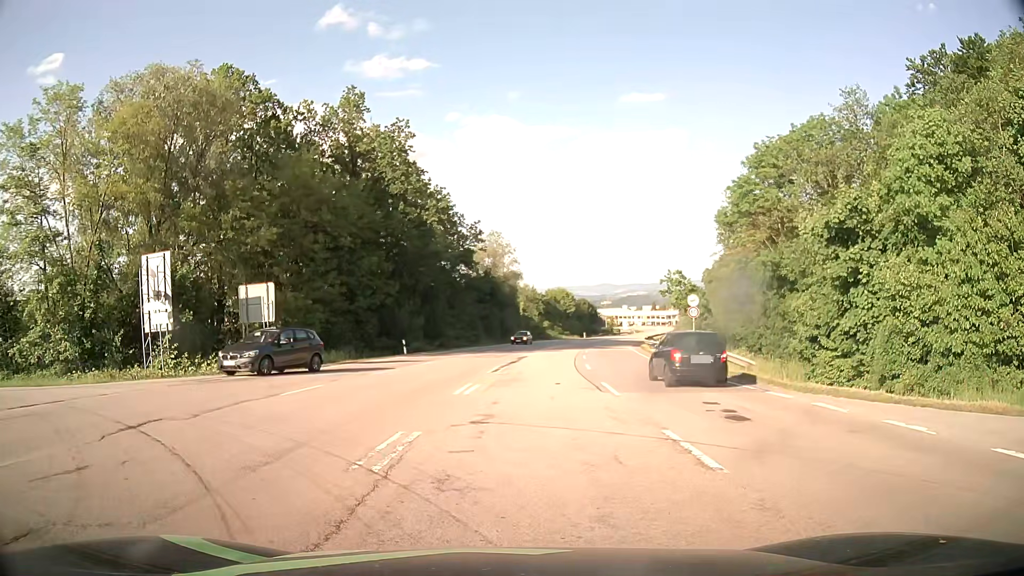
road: secondary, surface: asphalt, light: Day
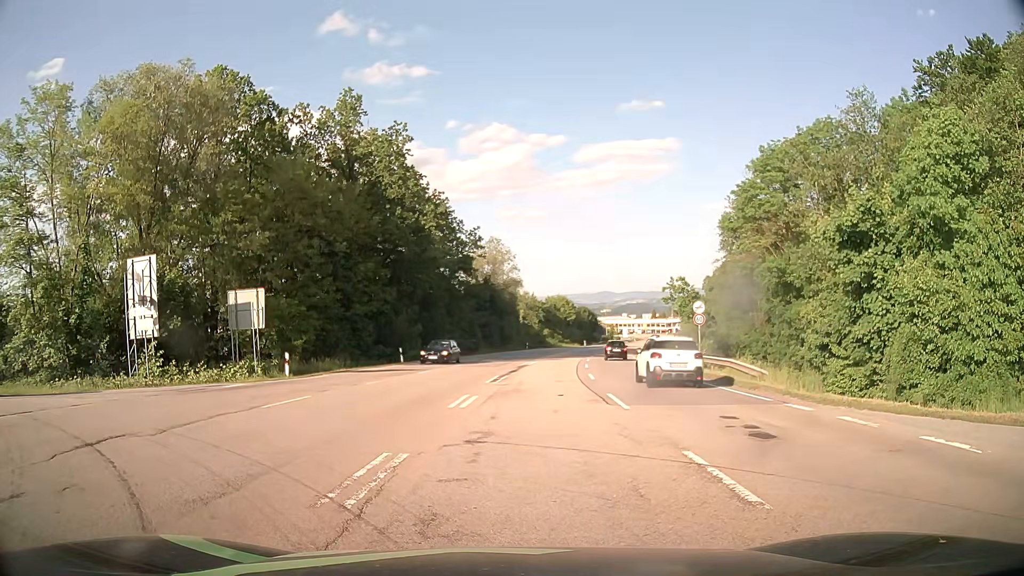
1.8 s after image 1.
(0.0, +1.1) m; 0°
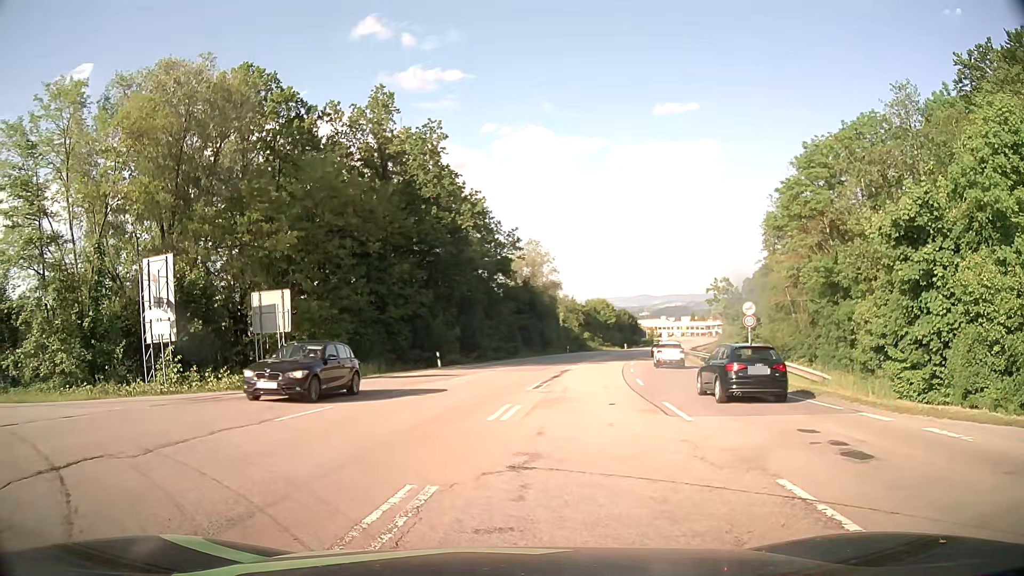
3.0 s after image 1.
(-0.1, +1.8) m; -3°
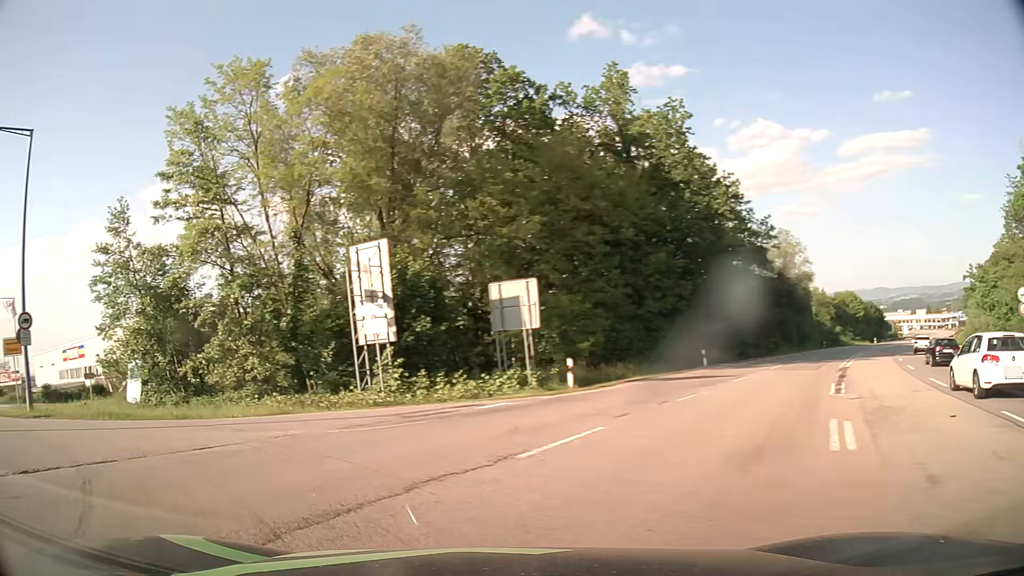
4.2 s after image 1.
(-0.7, +4.3) m; -21°
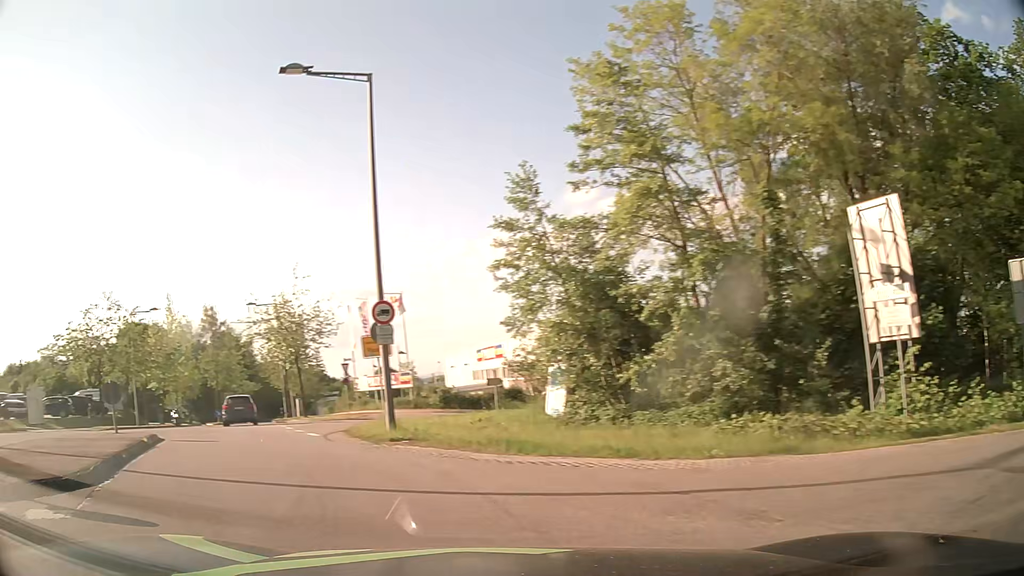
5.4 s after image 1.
(-2.0, +5.9) m; -38°
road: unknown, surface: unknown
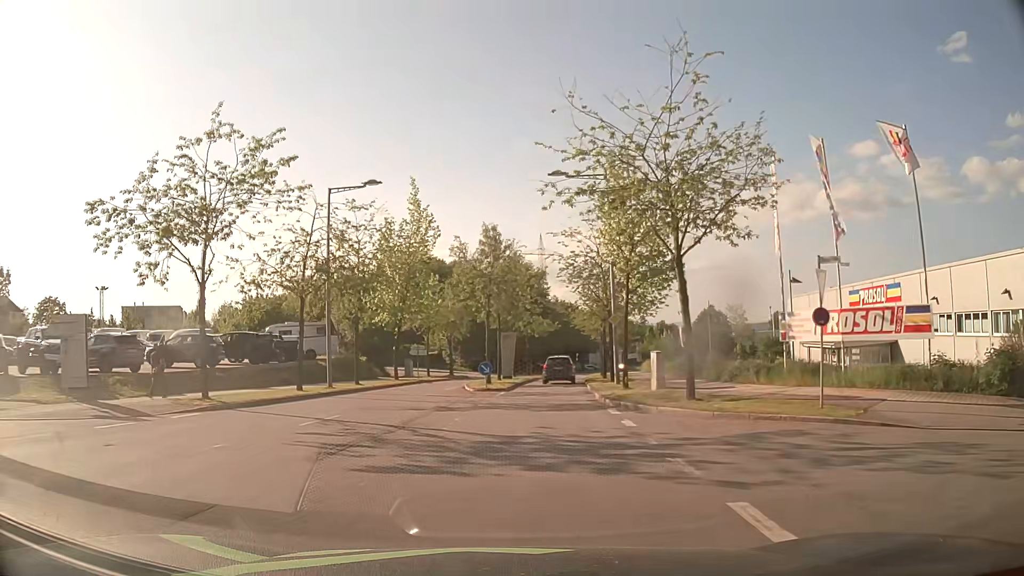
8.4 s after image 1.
(-9.5, +23.2) m; -25°
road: residential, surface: asphalt
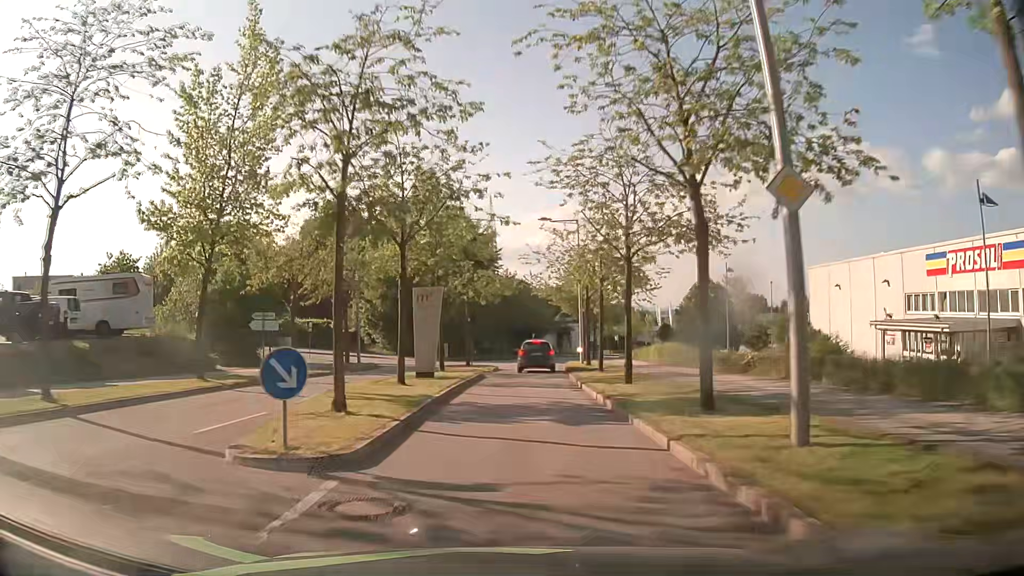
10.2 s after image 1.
(+0.9, +21.6) m; +5°
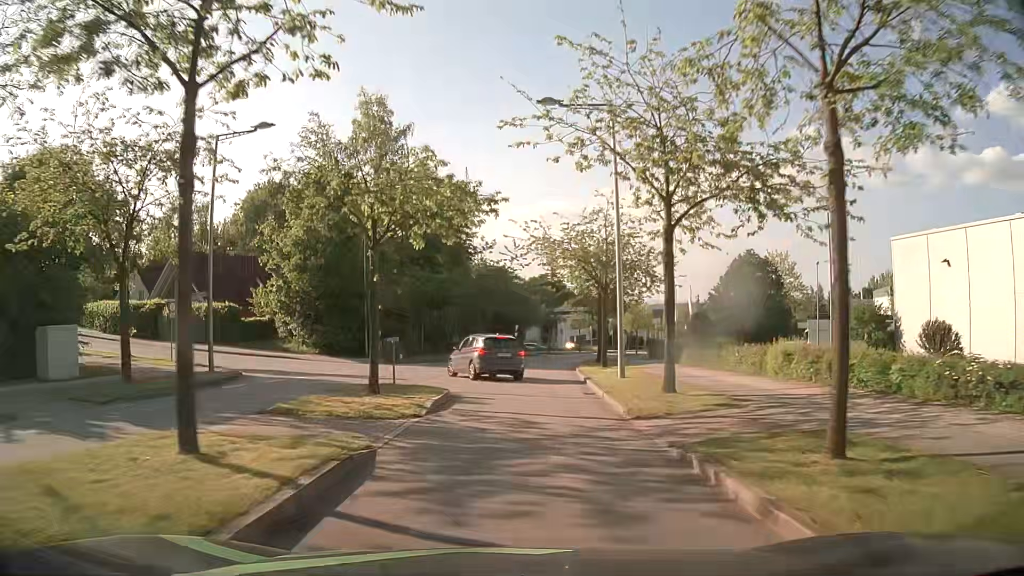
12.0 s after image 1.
(+0.3, +20.4) m; +1°
(0, +10) (+1, +20) (+1, +30) (+2, +40) (+3, +50) (+5, +60) (+7, +69) (+10, +79) (+13, +88) (+17, +98) m
